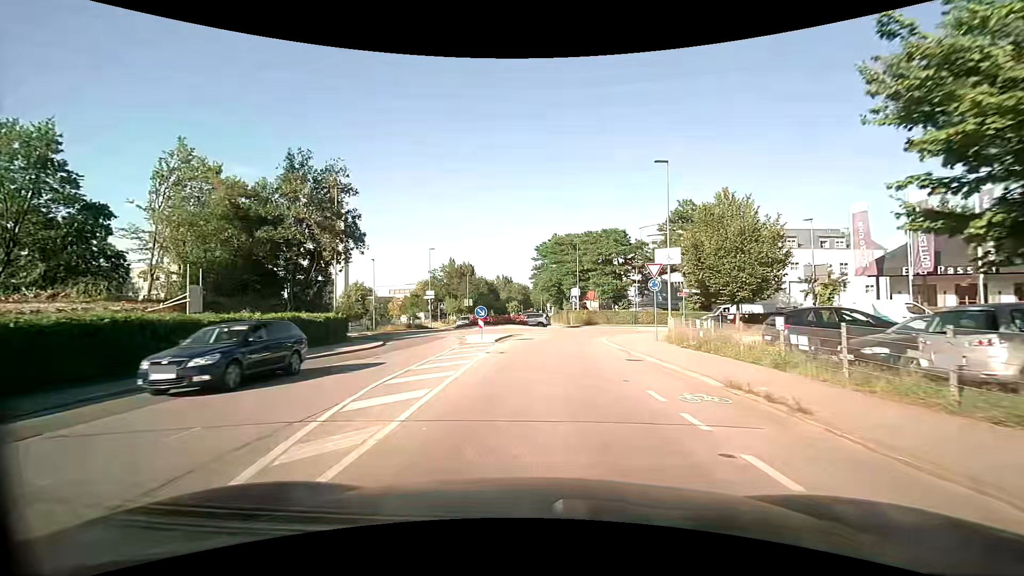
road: tertiary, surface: asphalt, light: Day
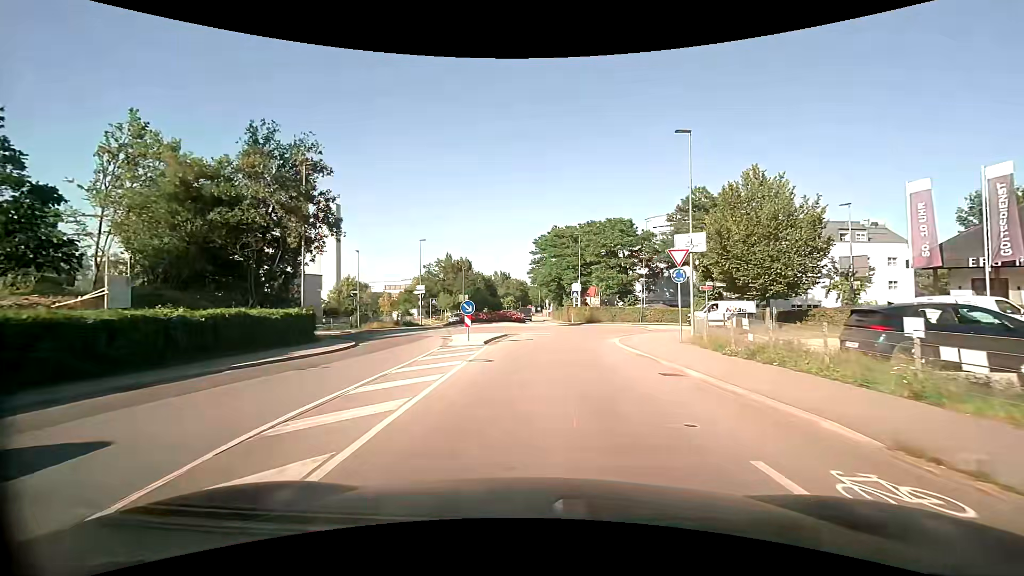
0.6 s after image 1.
(0.0, +4.3) m; +1°
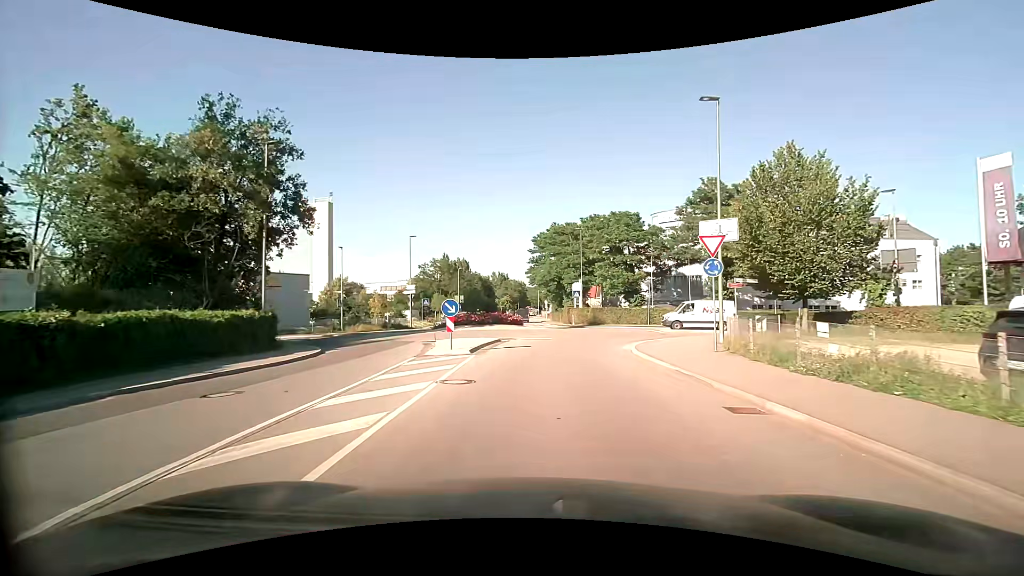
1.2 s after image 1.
(0.0, +3.9) m; -1°
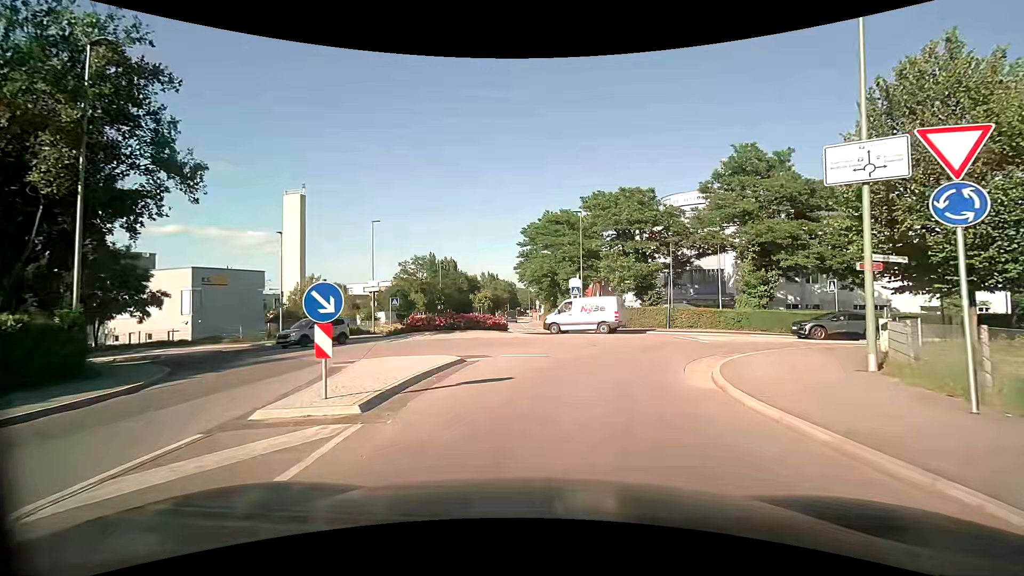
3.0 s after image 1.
(+0.1, +9.4) m; +2°
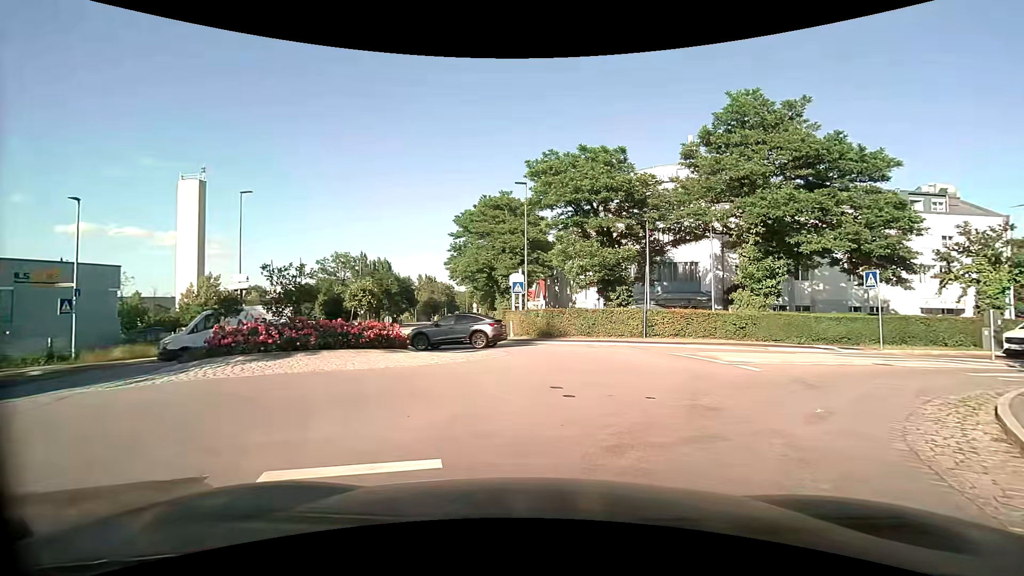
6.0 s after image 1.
(+0.5, +10.6) m; +7°
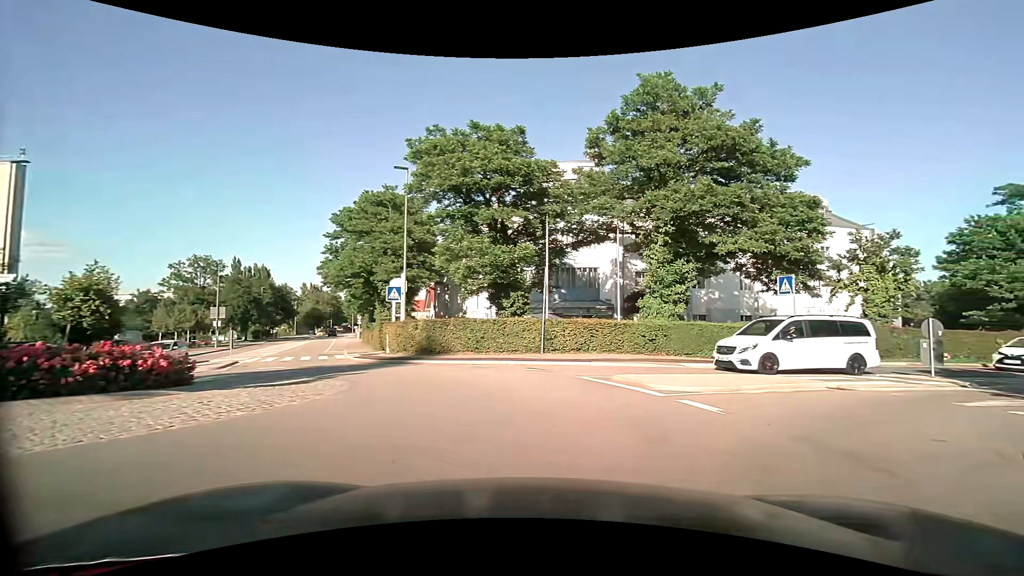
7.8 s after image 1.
(+0.4, +5.2) m; +12°
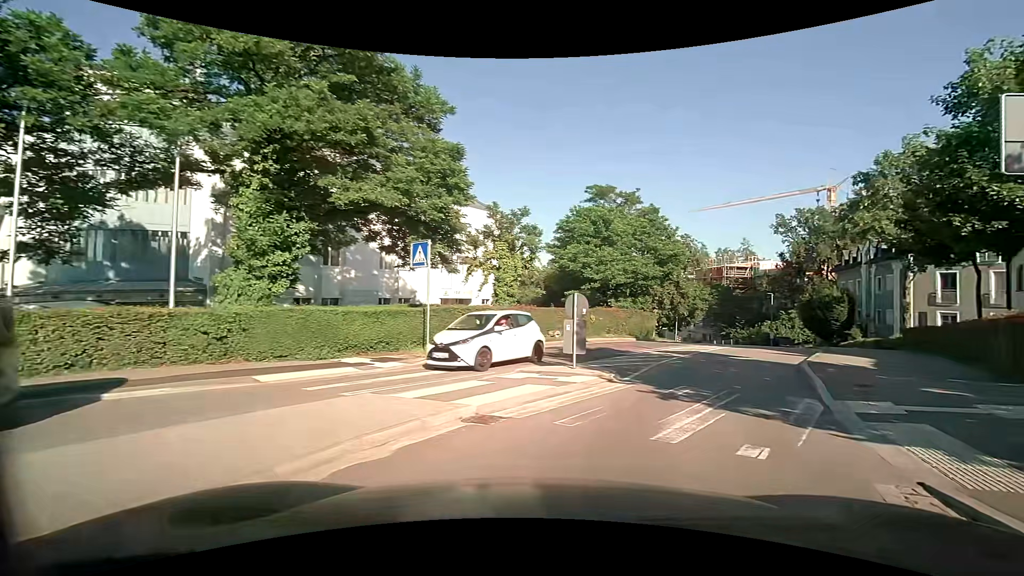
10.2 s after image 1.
(+2.2, +7.2) m; +37°
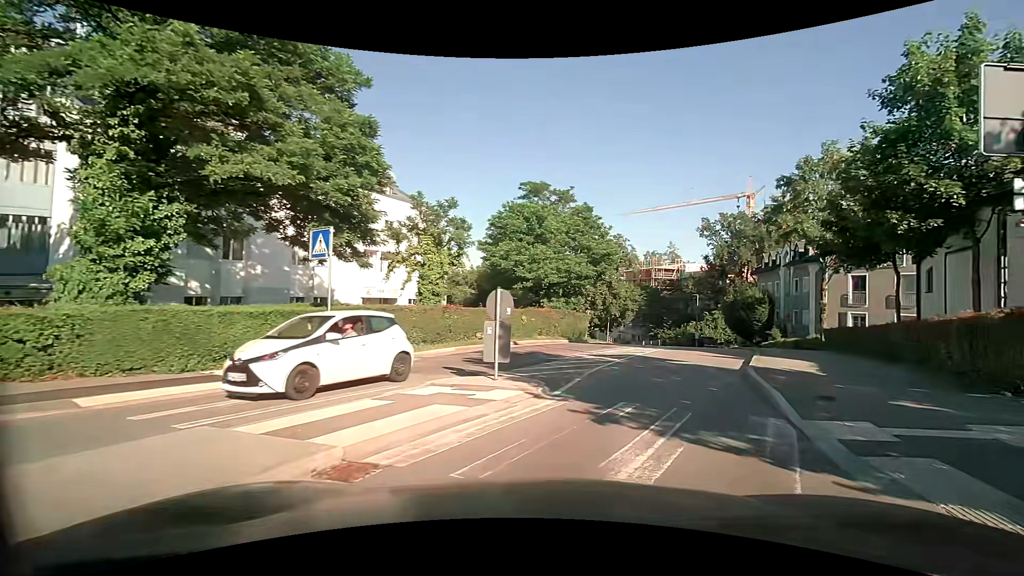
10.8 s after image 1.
(+0.1, +2.0) m; +8°
(+2, +10) (+5, +19) (+9, +29) (+12, +38) (+14, +48) (+16, +58) (+17, +68) (+16, +78) (+15, +87) (+13, +97) m
